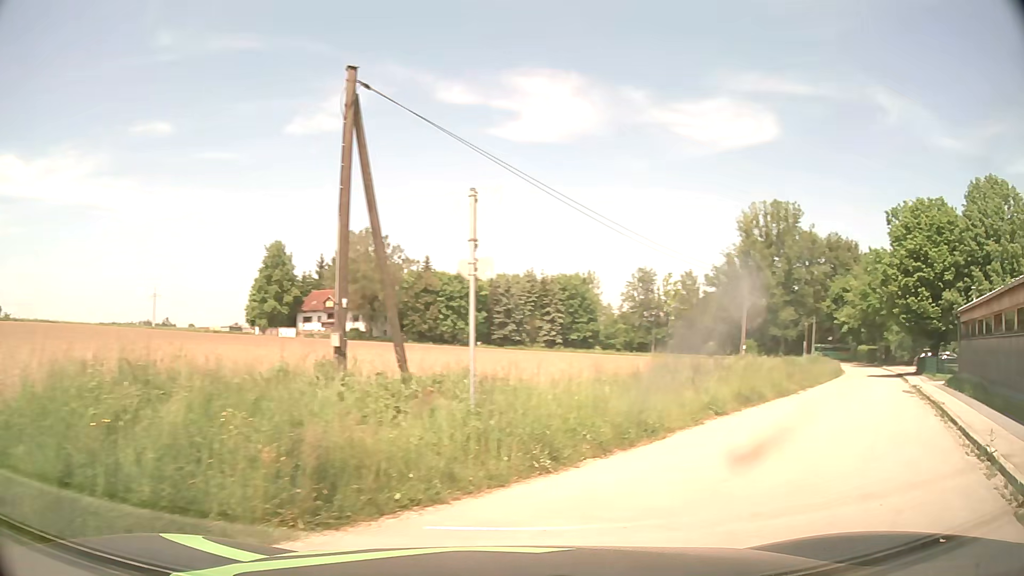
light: Day
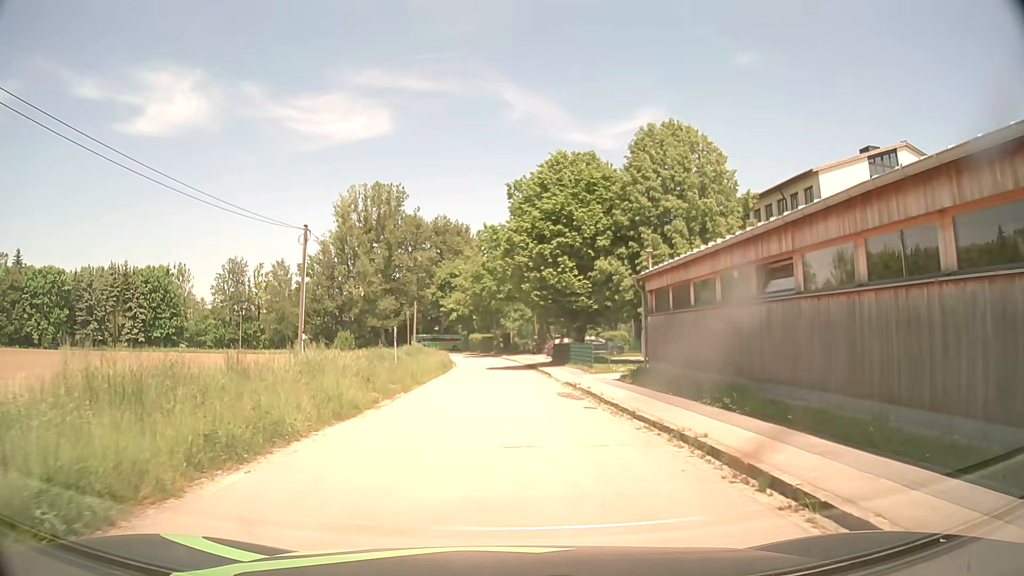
(+4.5, +10.3) m; +34°
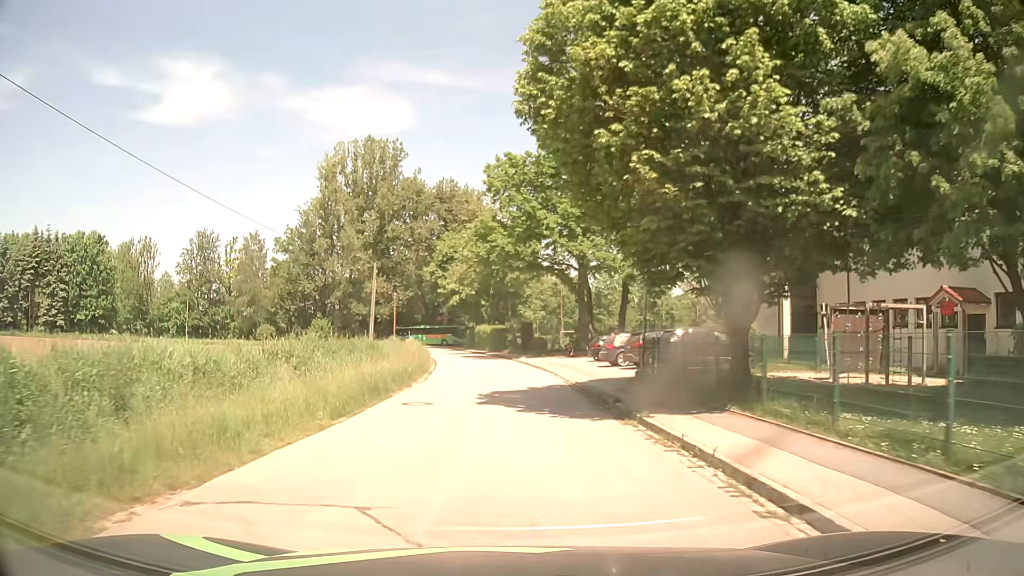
(-0.3, +27.4) m; -2°
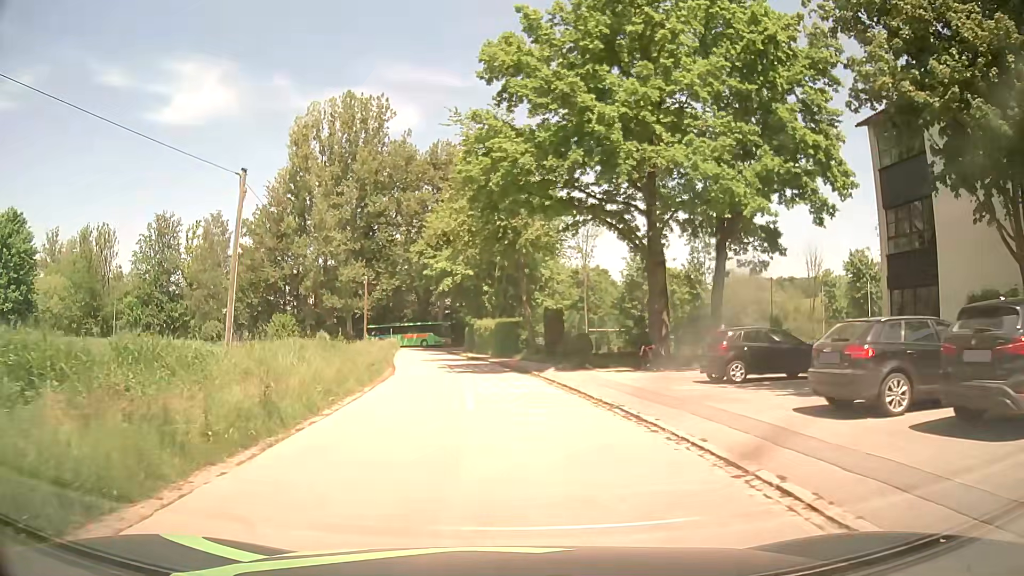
(-0.2, +21.3) m; -1°
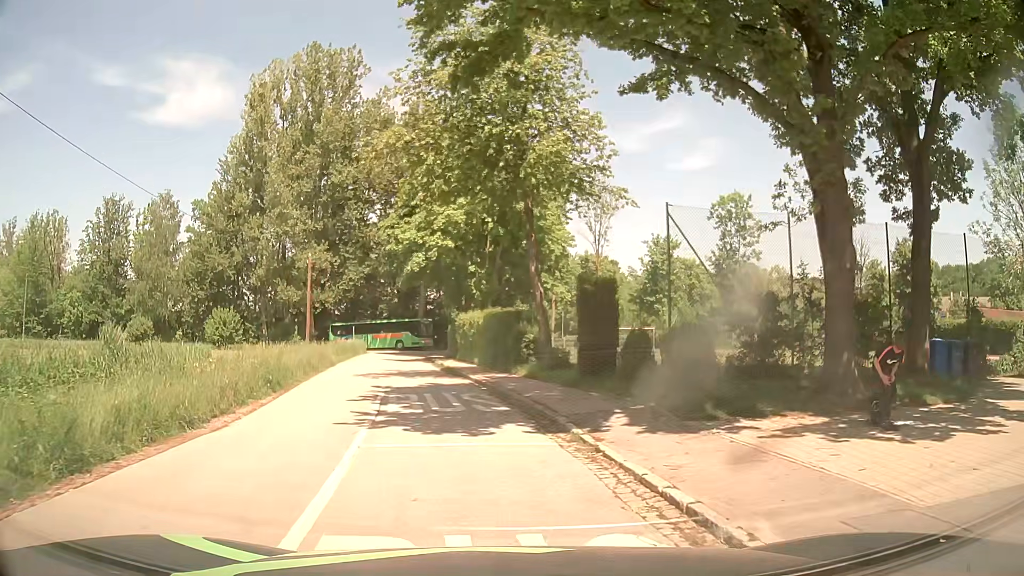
(+0.1, +15.8) m; +1°
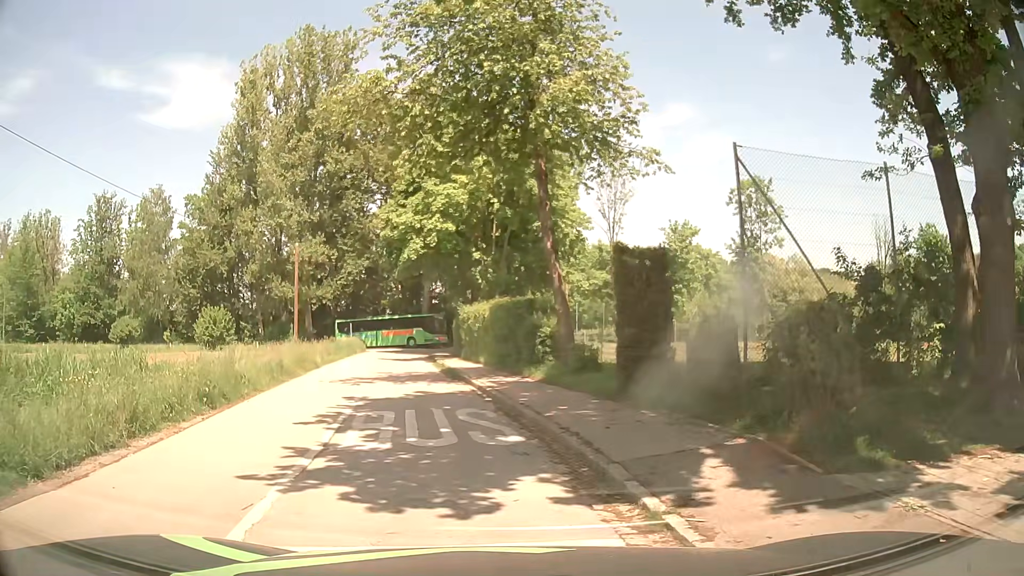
(0.0, +4.2) m; -2°
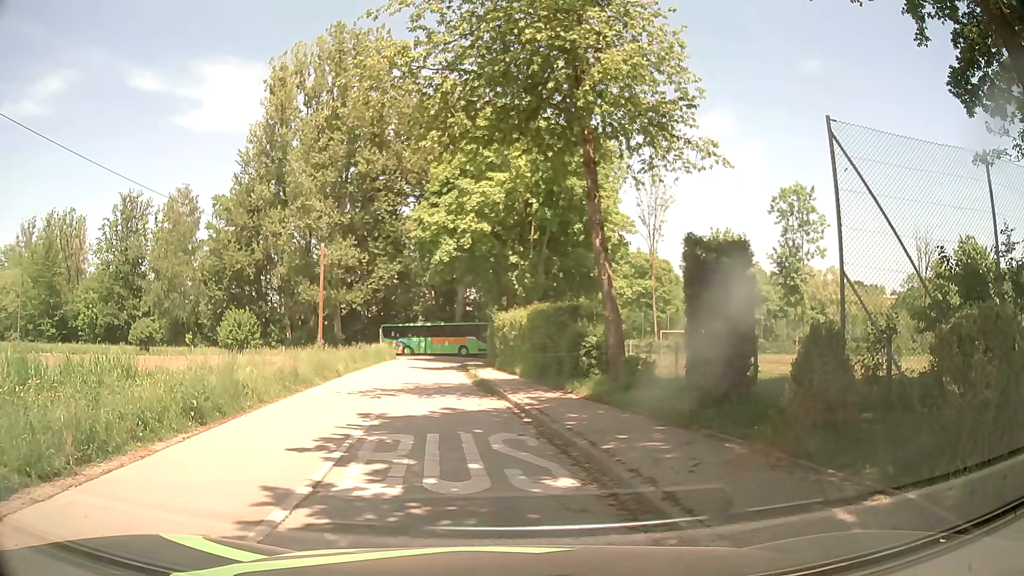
(-0.1, +2.0) m; -2°
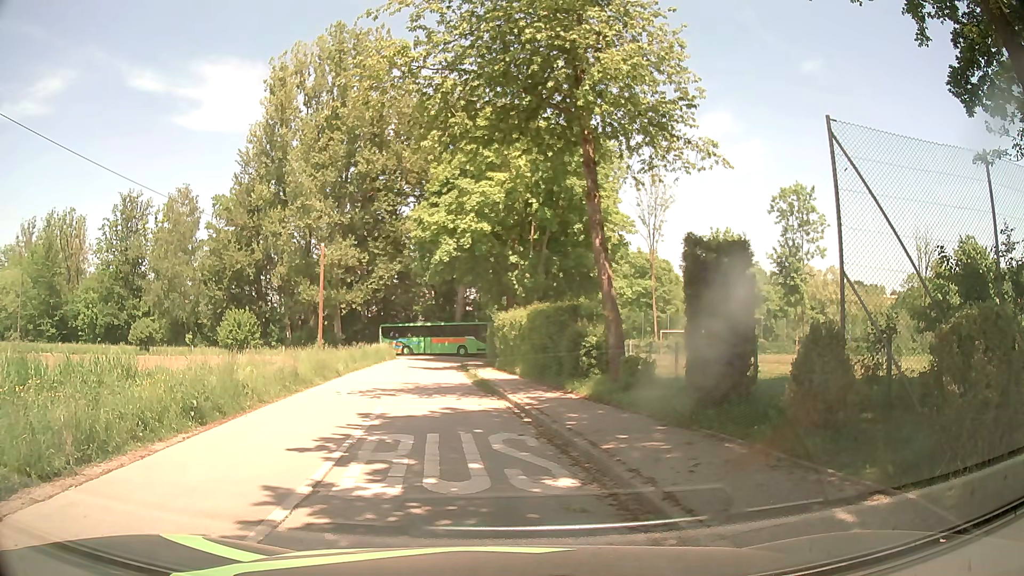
(0.0, 0.0) m; 0°
